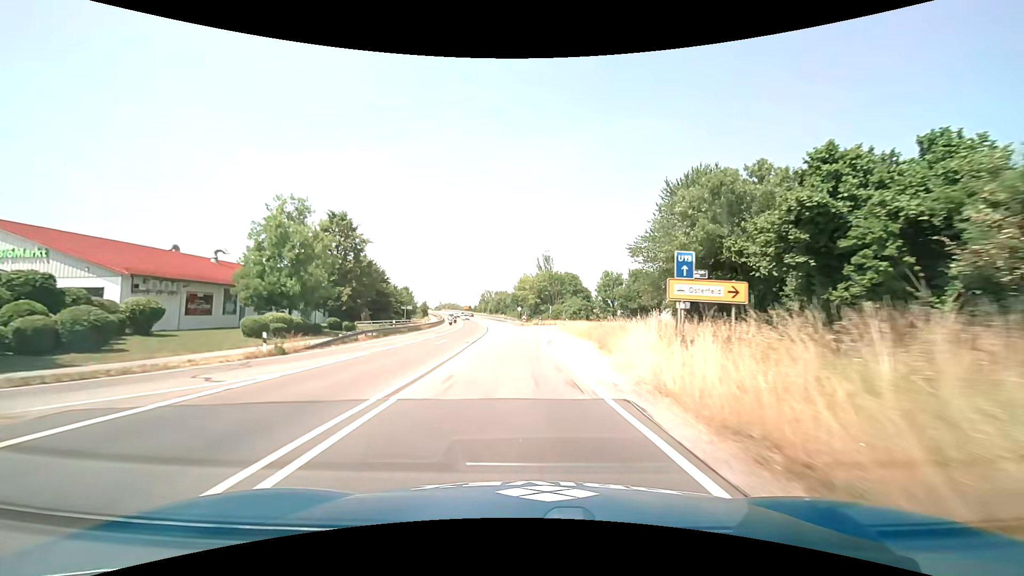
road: trunk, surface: asphalt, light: Day
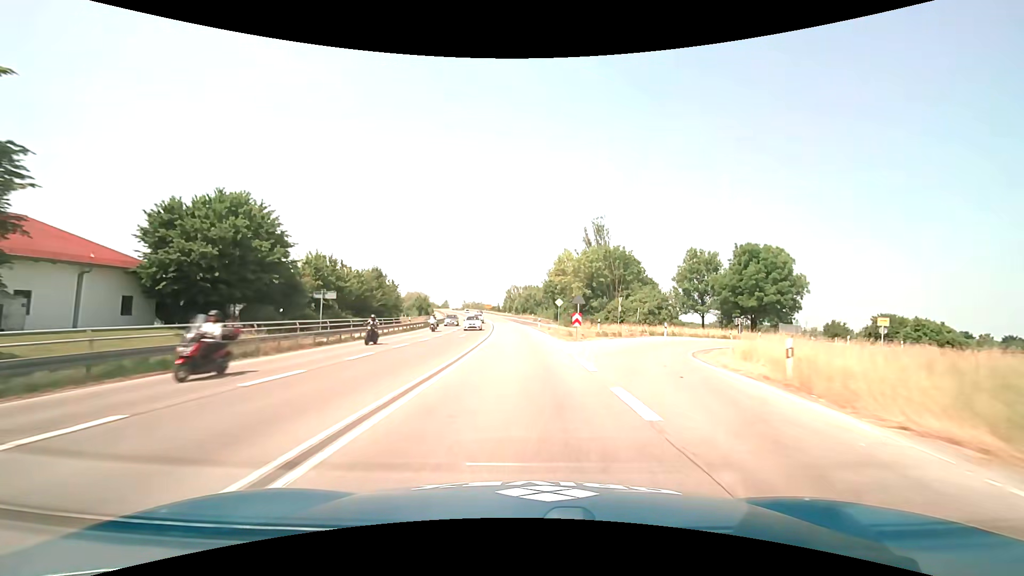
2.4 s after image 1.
(-1.4, +43.3) m; -4°
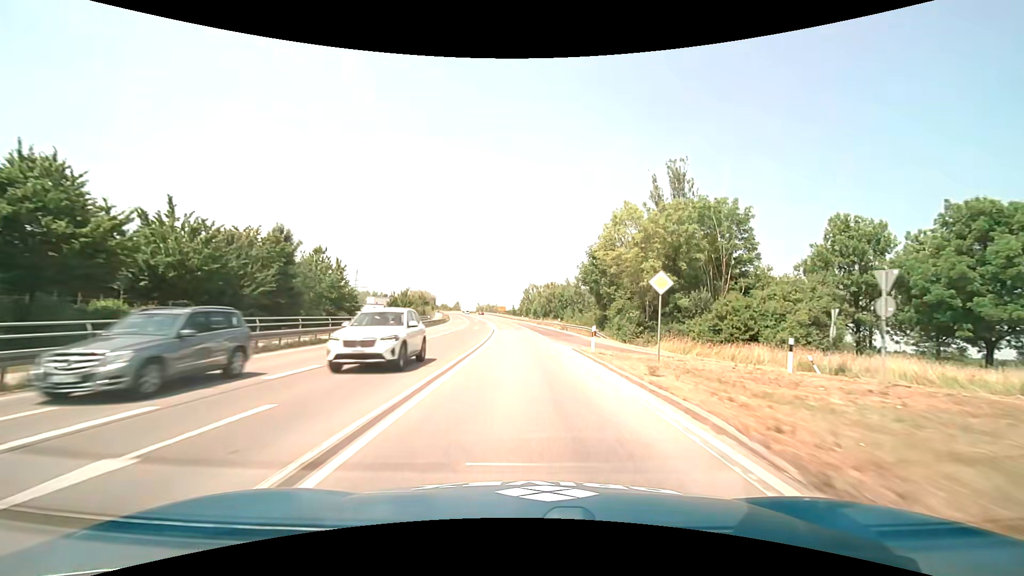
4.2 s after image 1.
(-0.7, +32.8) m; -2°
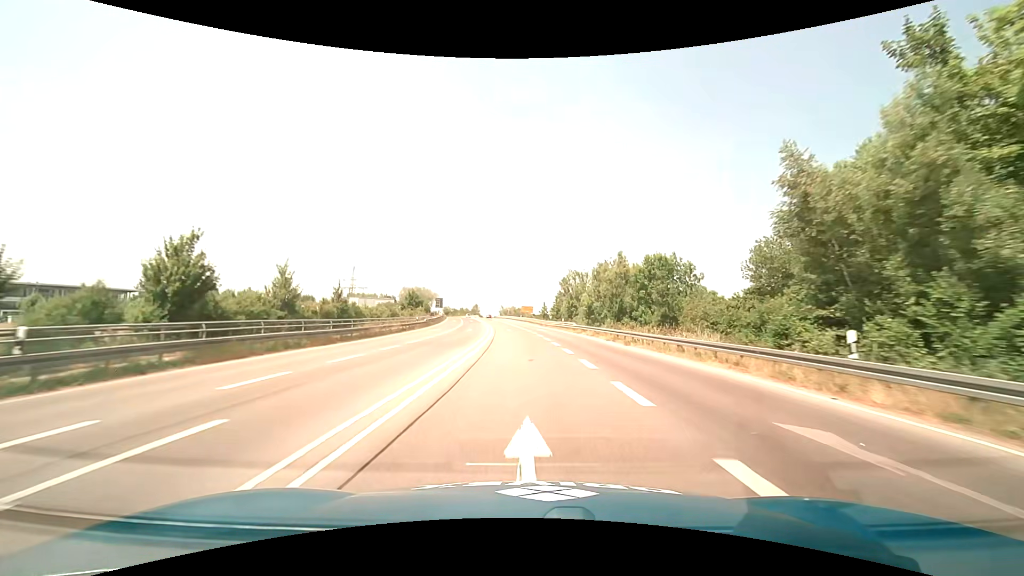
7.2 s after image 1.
(-1.5, +55.9) m; -3°
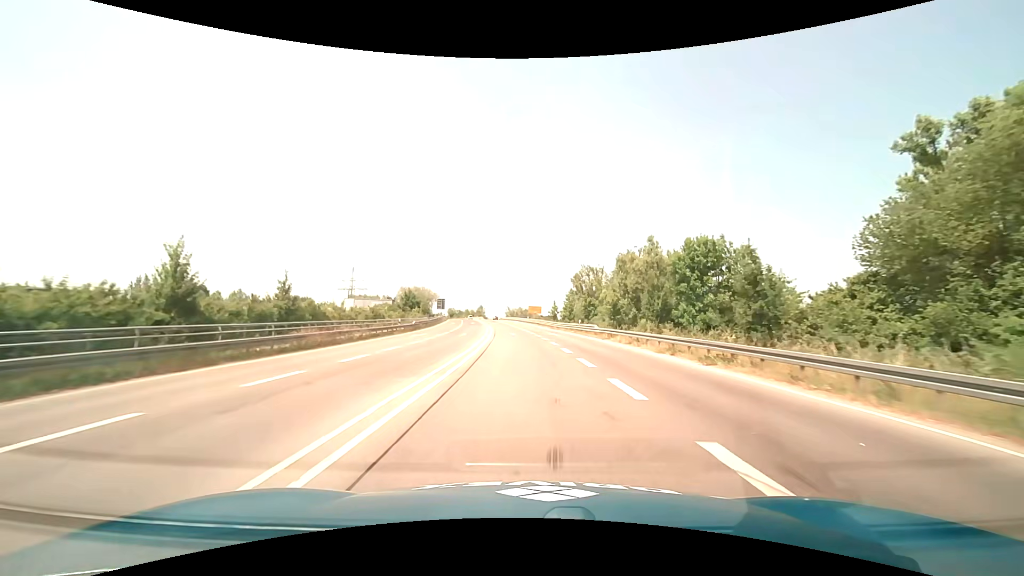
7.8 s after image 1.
(-0.1, +11.3) m; -1°
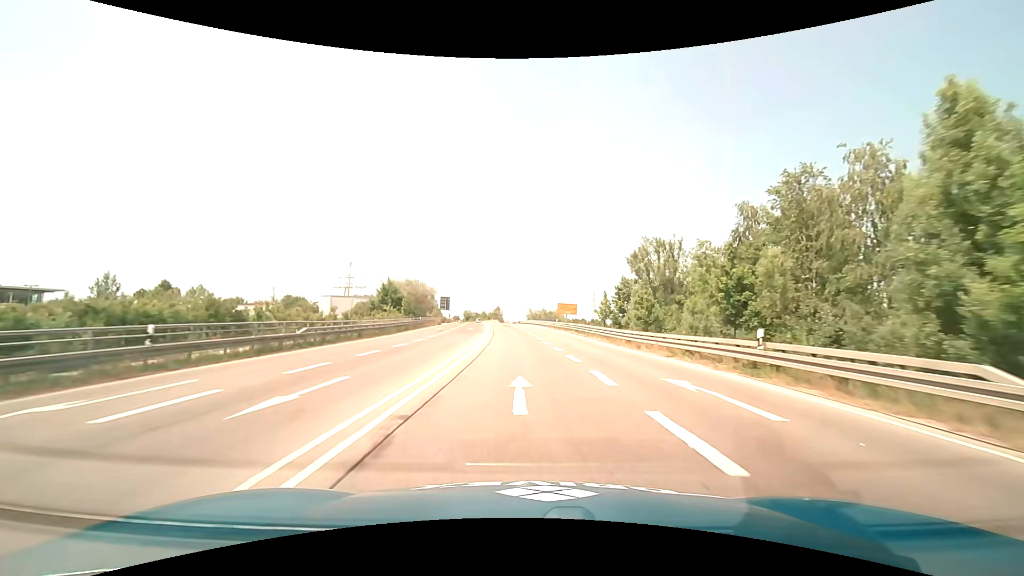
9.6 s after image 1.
(-0.7, +33.9) m; -3°
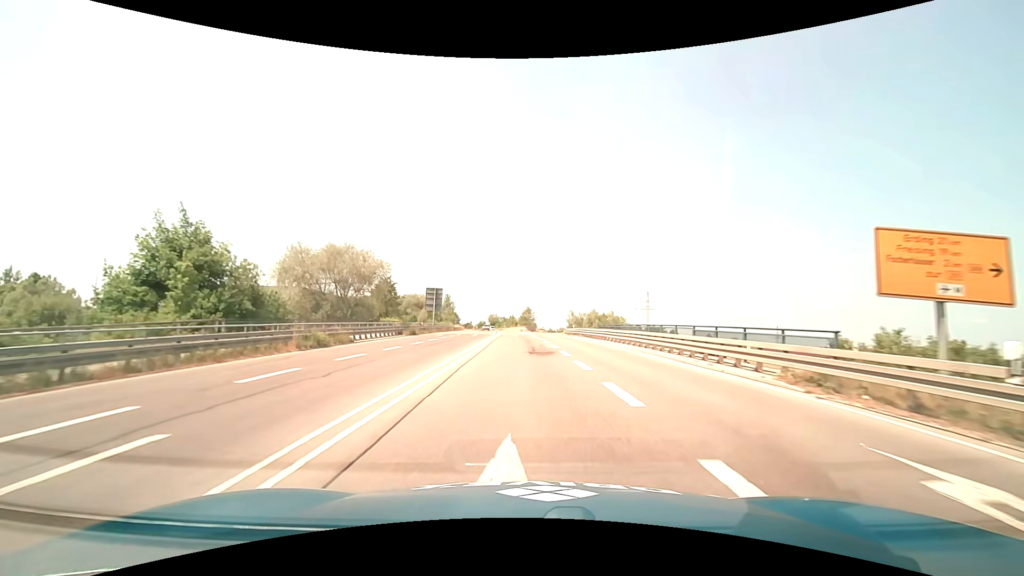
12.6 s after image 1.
(-2.1, +56.4) m; -4°
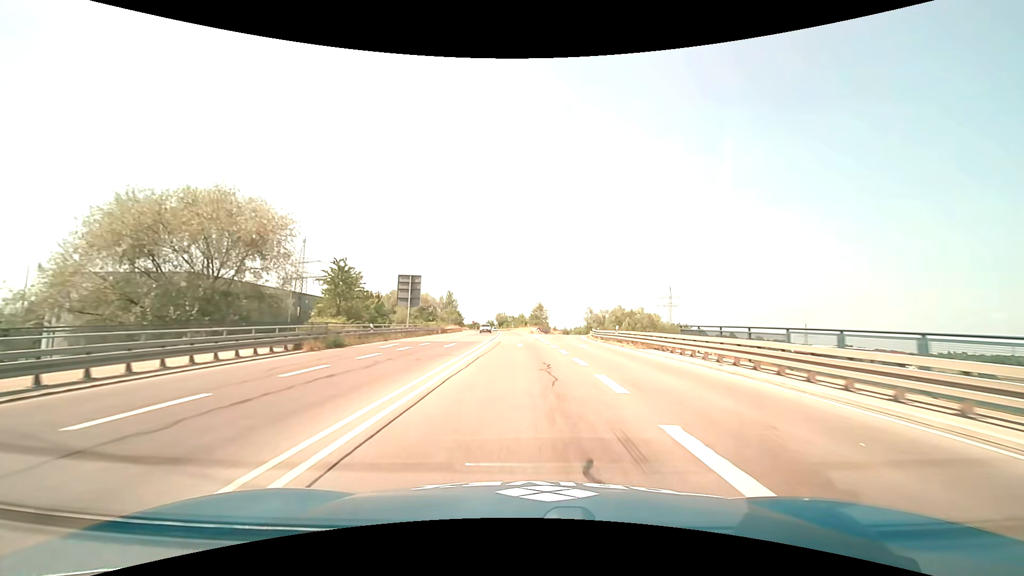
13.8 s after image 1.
(-0.2, +22.3) m; -1°
(0, +10) (0, +20) (0, +30) (-1, +40) (-1, +50) (-1, +60) (-2, +70) (-2, +80) (-3, +90) (-3, +100) m
